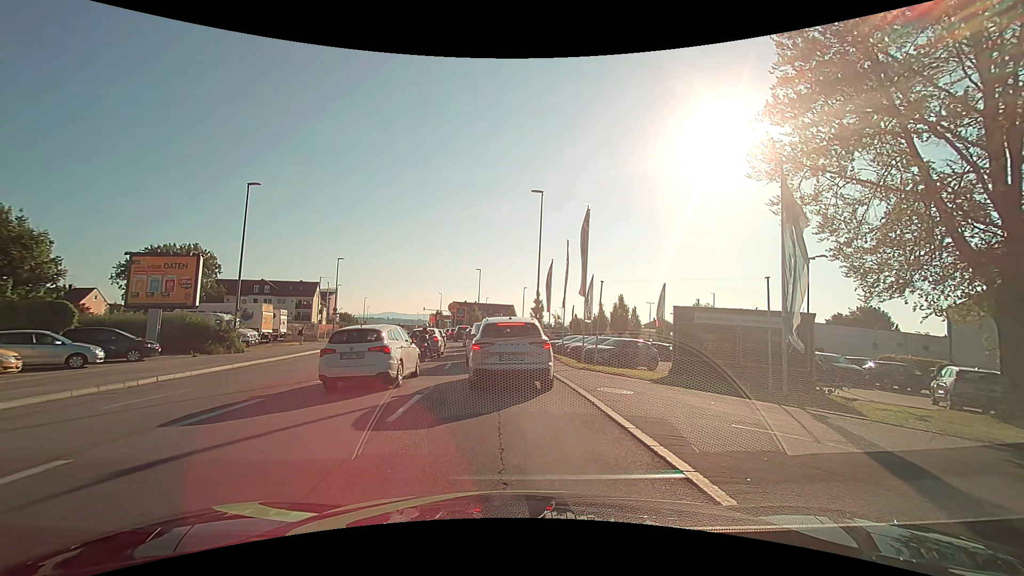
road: tertiary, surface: asphalt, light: Day
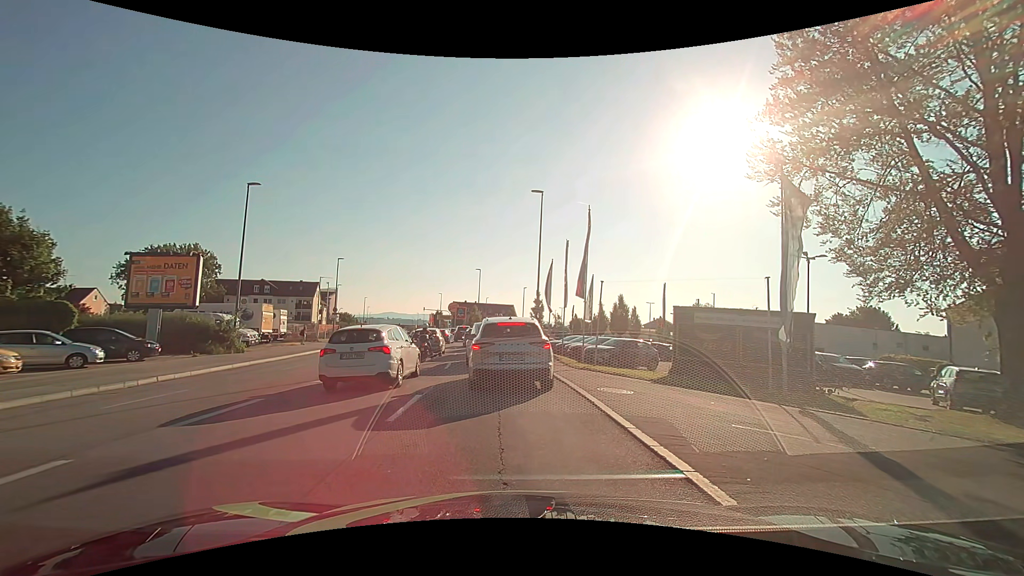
(0.0, 0.0) m; 0°
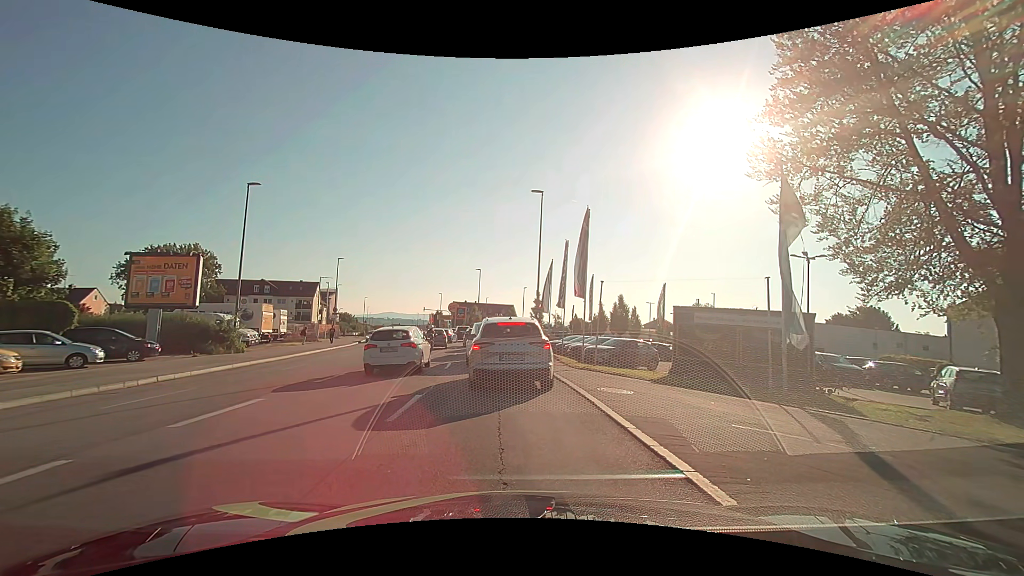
(0.0, 0.0) m; 0°
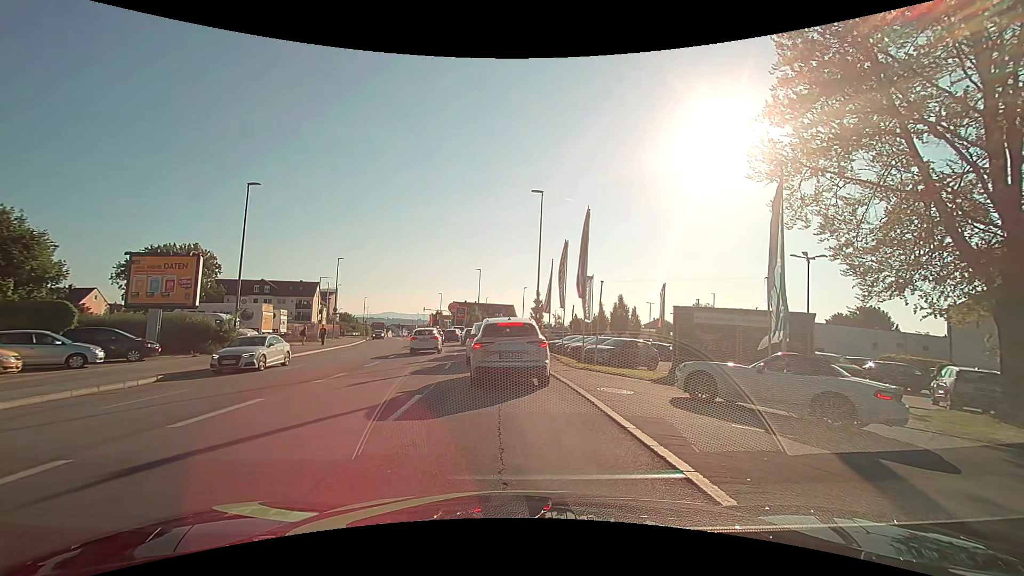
(0.0, 0.0) m; 0°
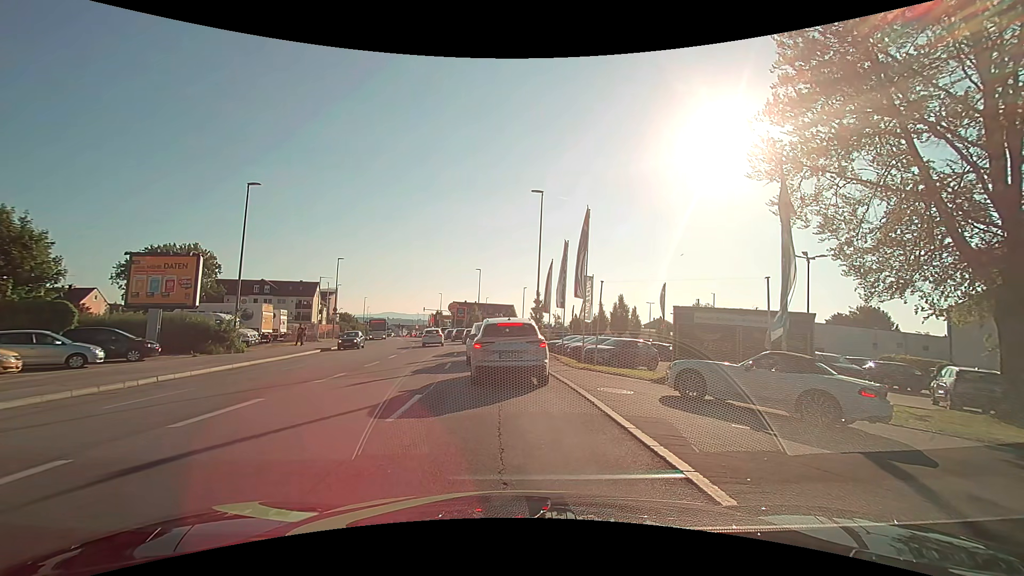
(0.0, 0.0) m; 0°
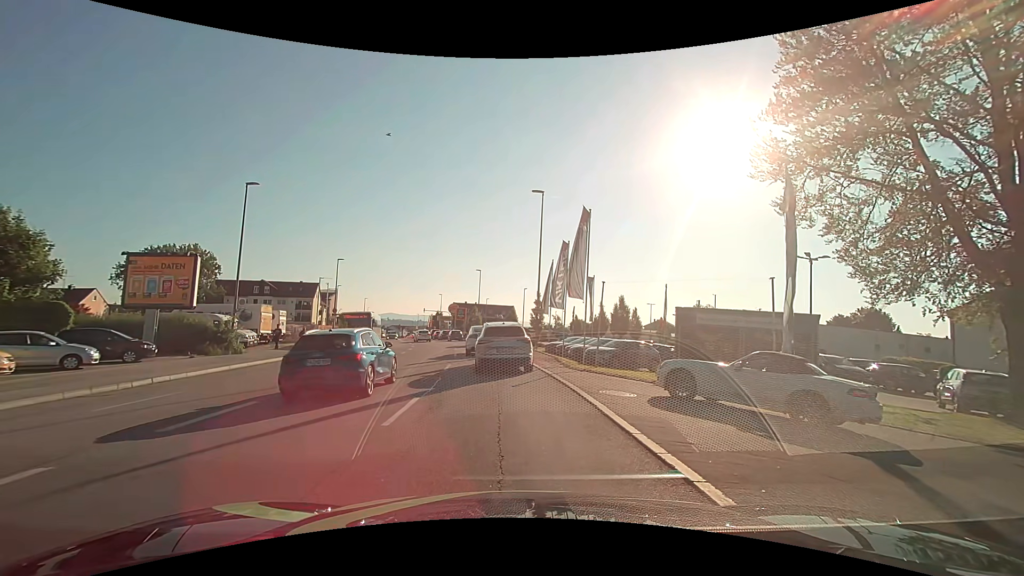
(0.0, +0.2) m; 0°
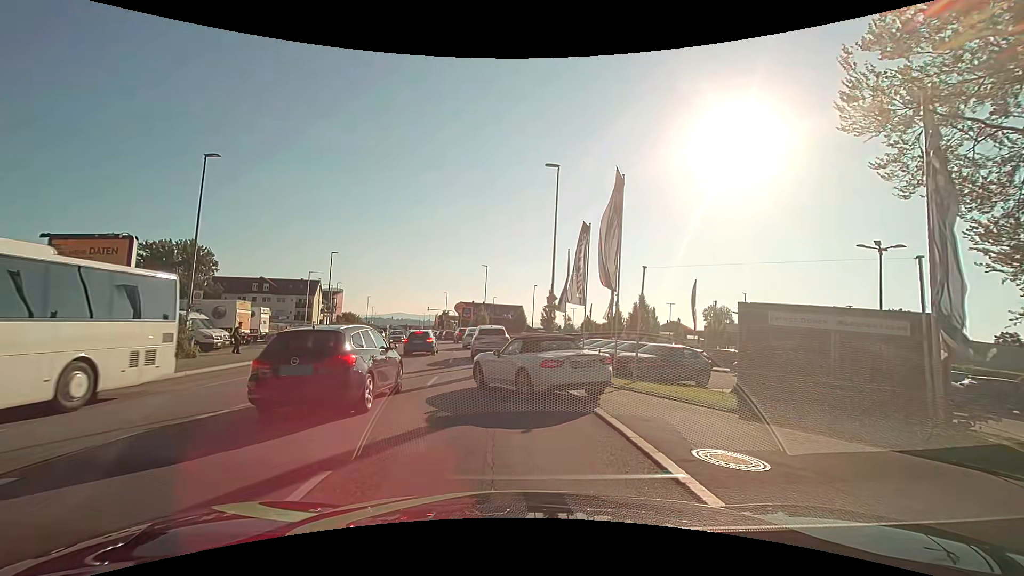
(0.0, +5.5) m; 0°
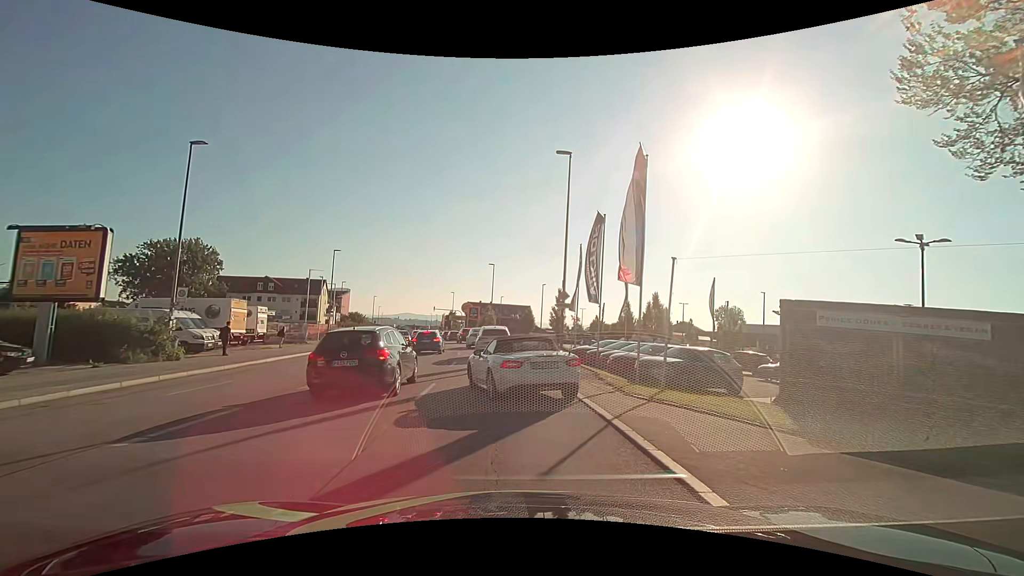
(-0.1, +2.1) m; -2°
